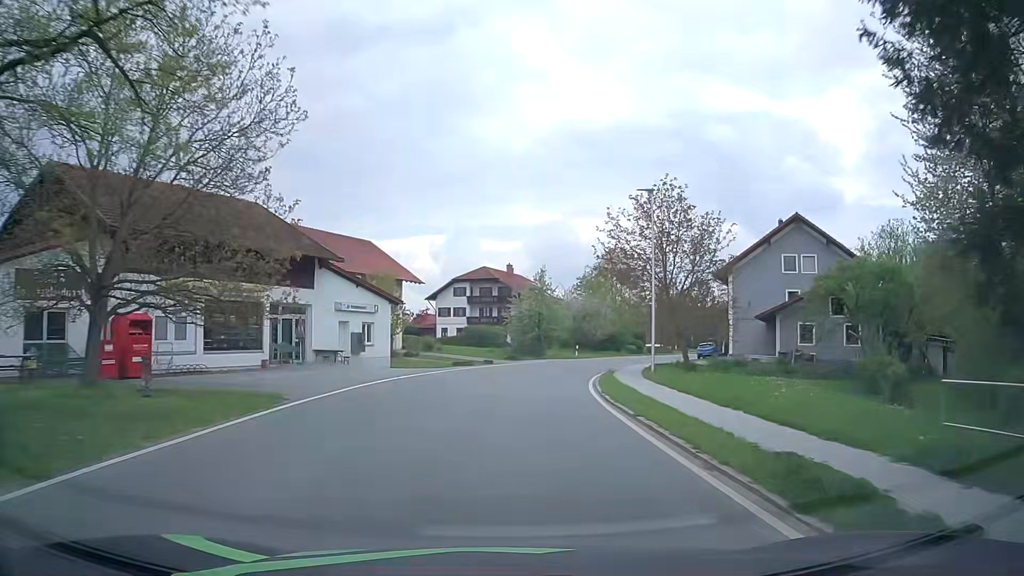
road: secondary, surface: asphalt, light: Day
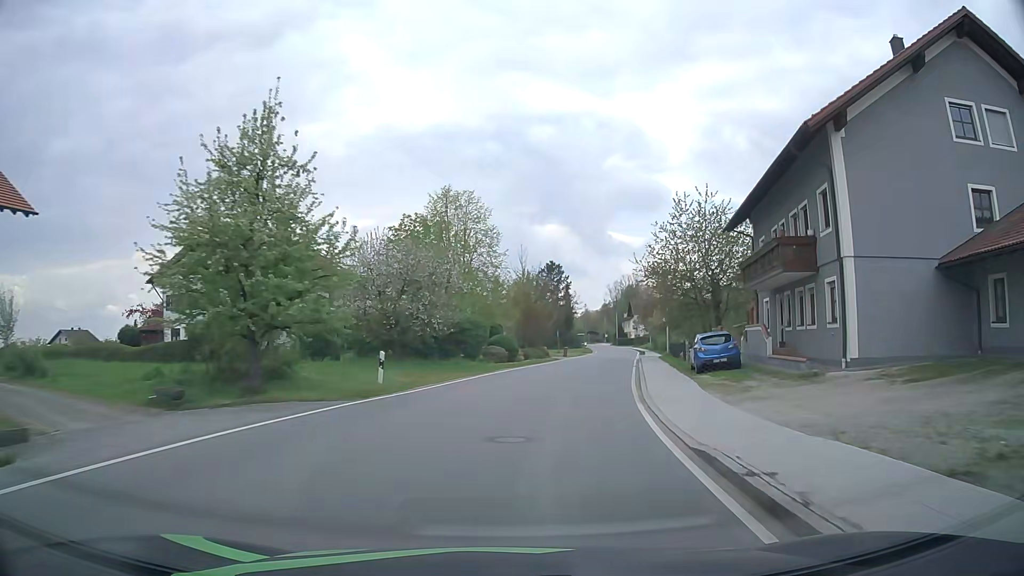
(+3.9, +39.3) m; +15°
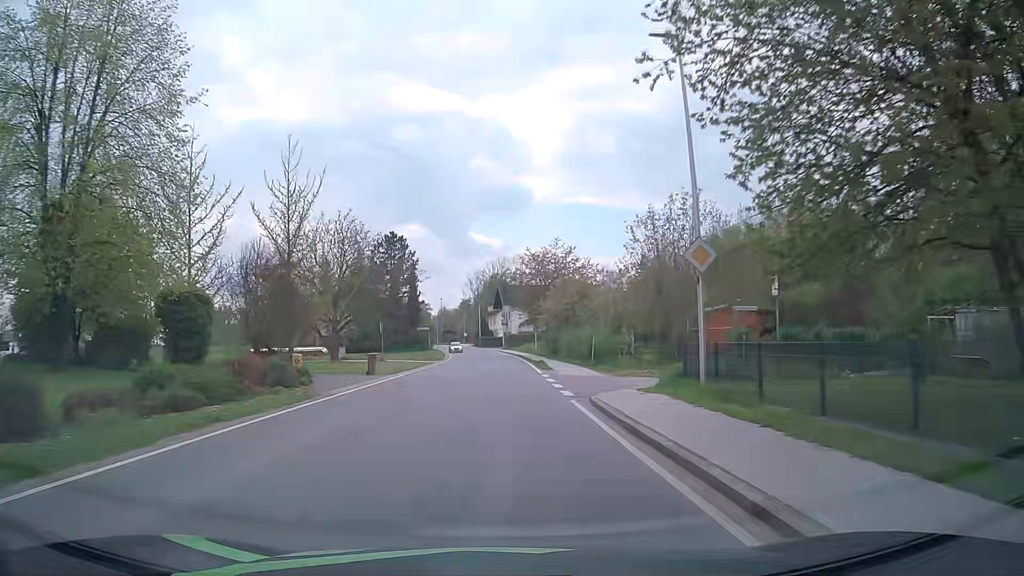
(+5.3, +39.9) m; +11°
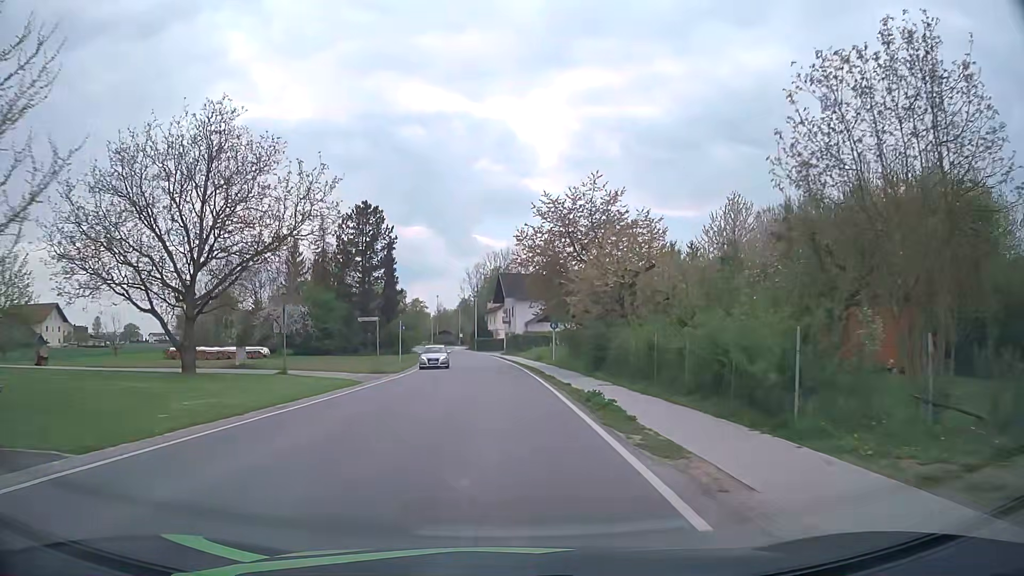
(+0.2, +24.5) m; 0°
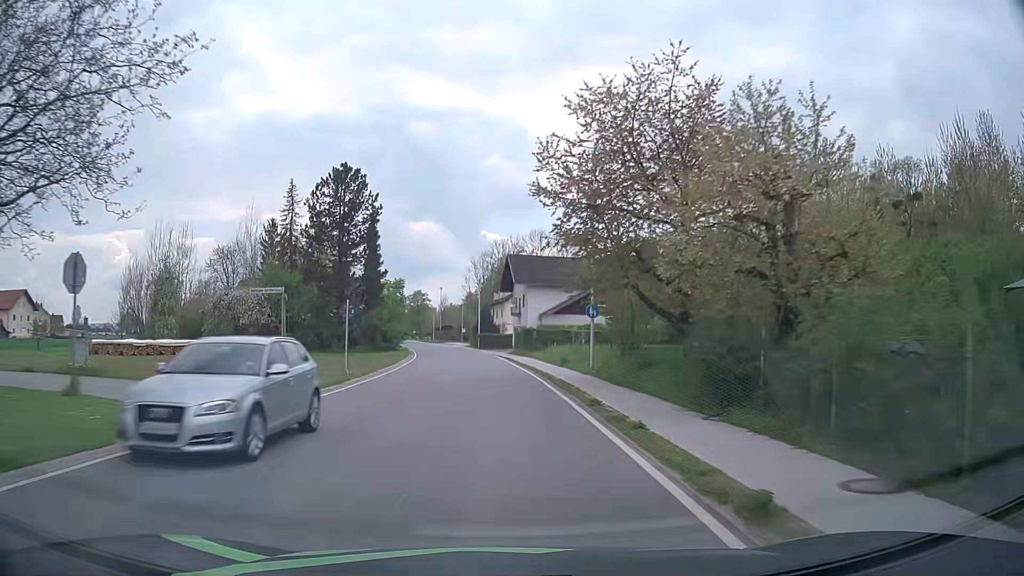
(-0.1, +16.4) m; -1°
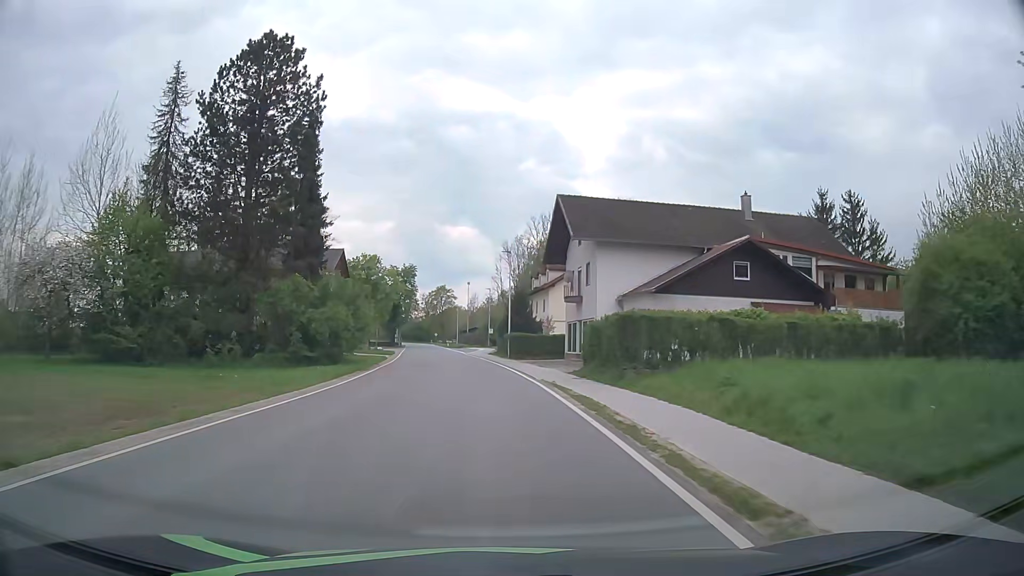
(-0.8, +33.0) m; -3°
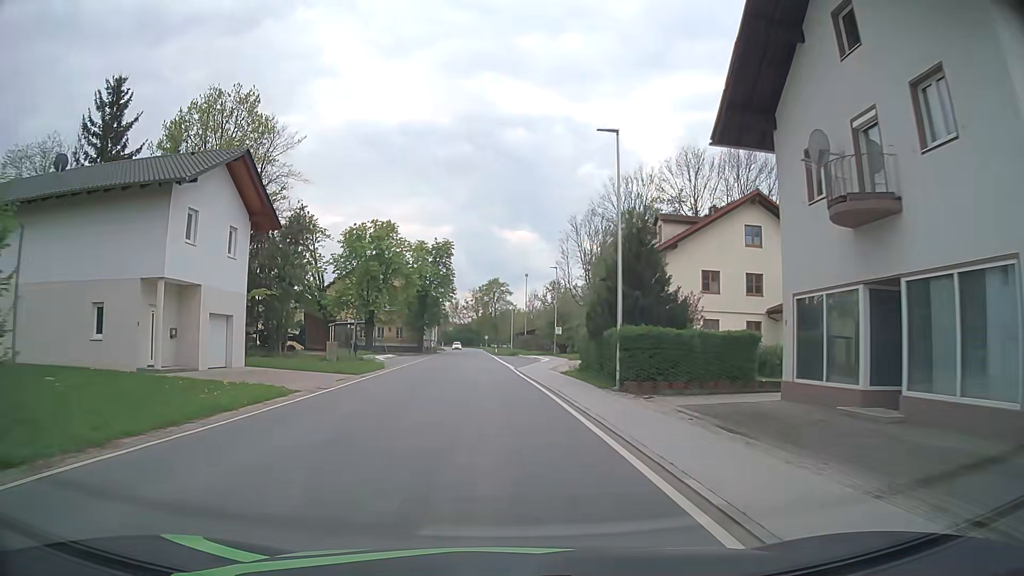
(-1.3, +31.4) m; -5°
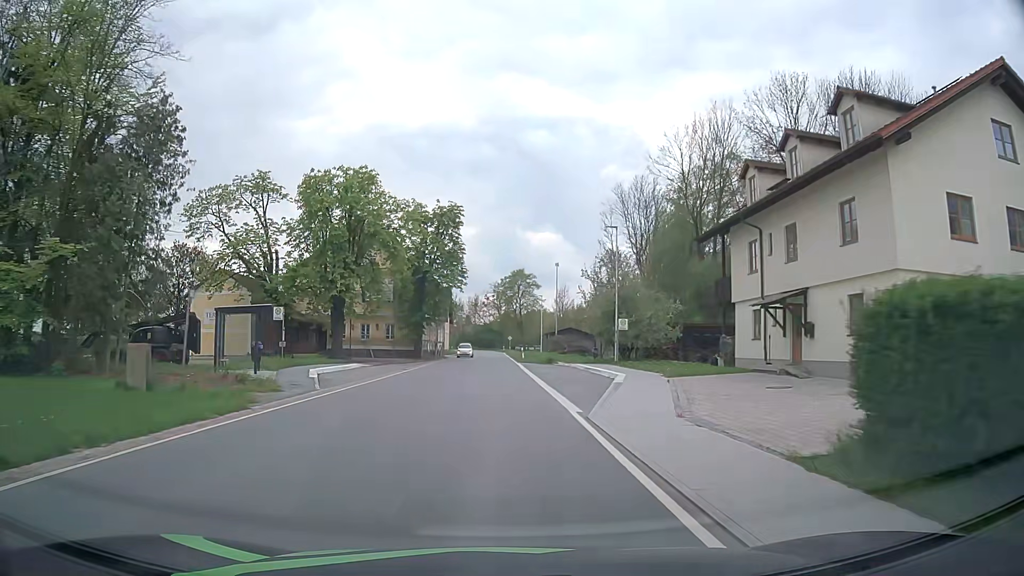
(-0.5, +22.7) m; -2°
